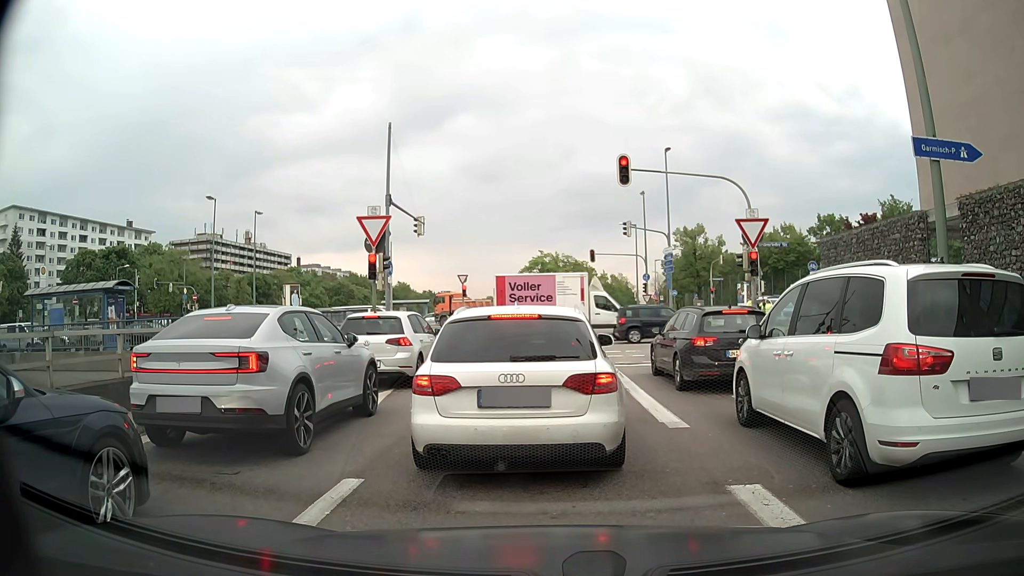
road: motorway_link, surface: asphalt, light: Day
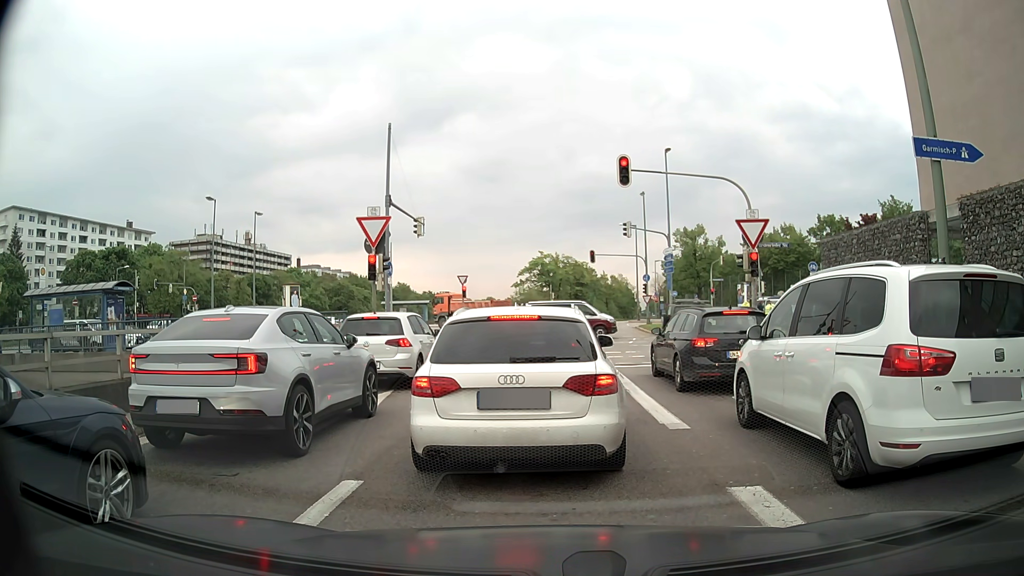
(0.0, +0.1) m; 0°
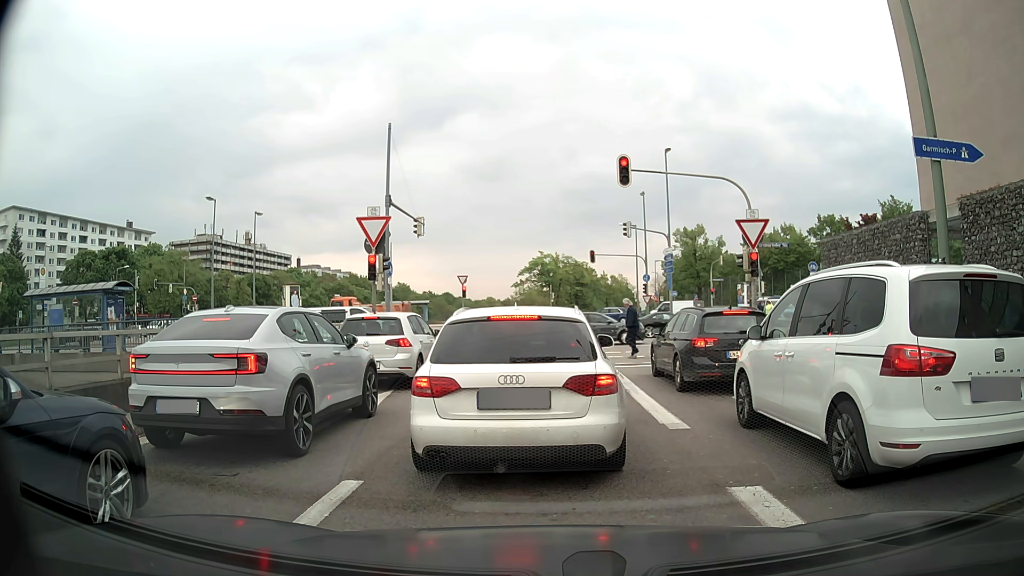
(0.0, 0.0) m; 0°
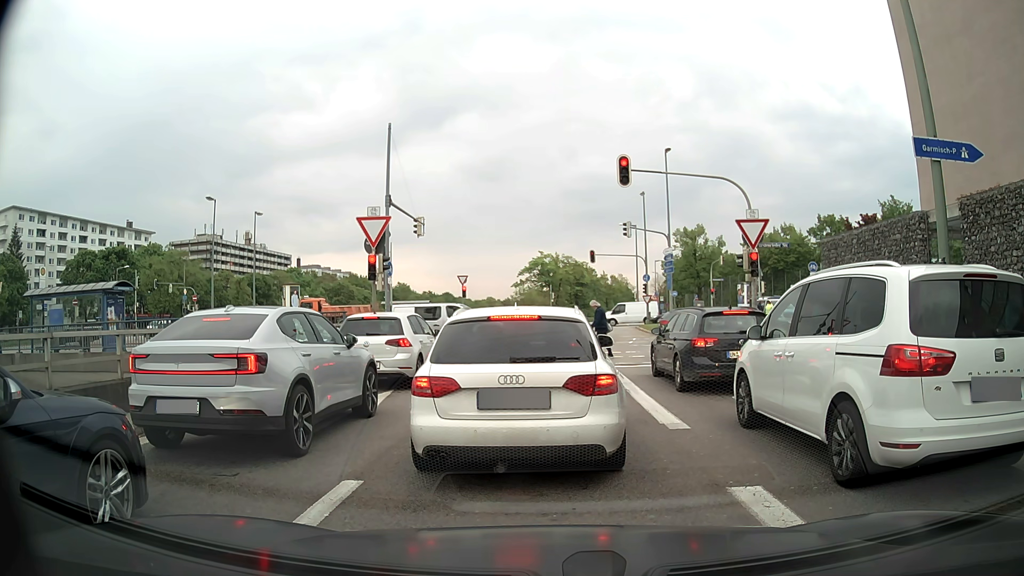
(0.0, 0.0) m; 0°
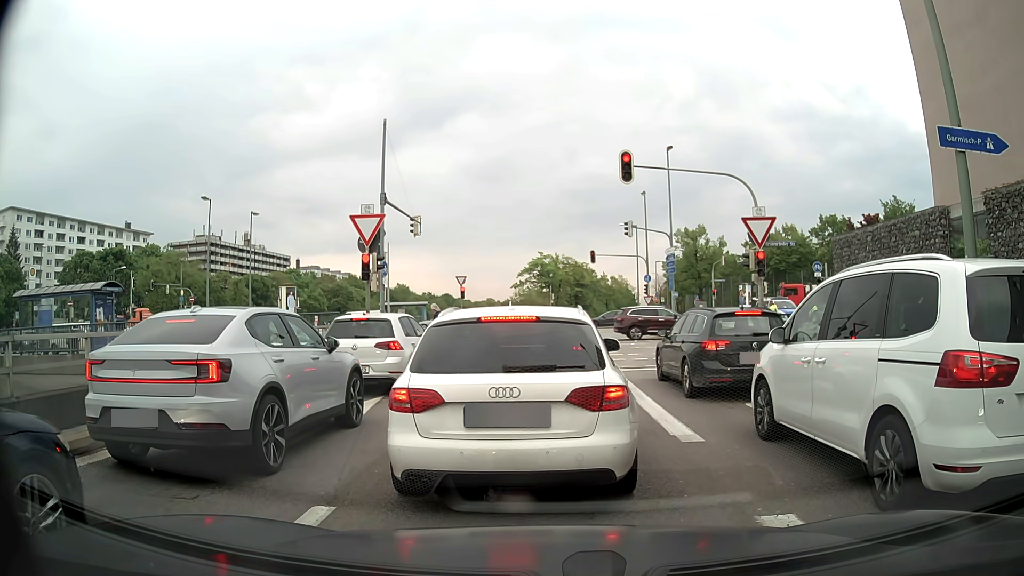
(0.0, +0.7) m; 0°
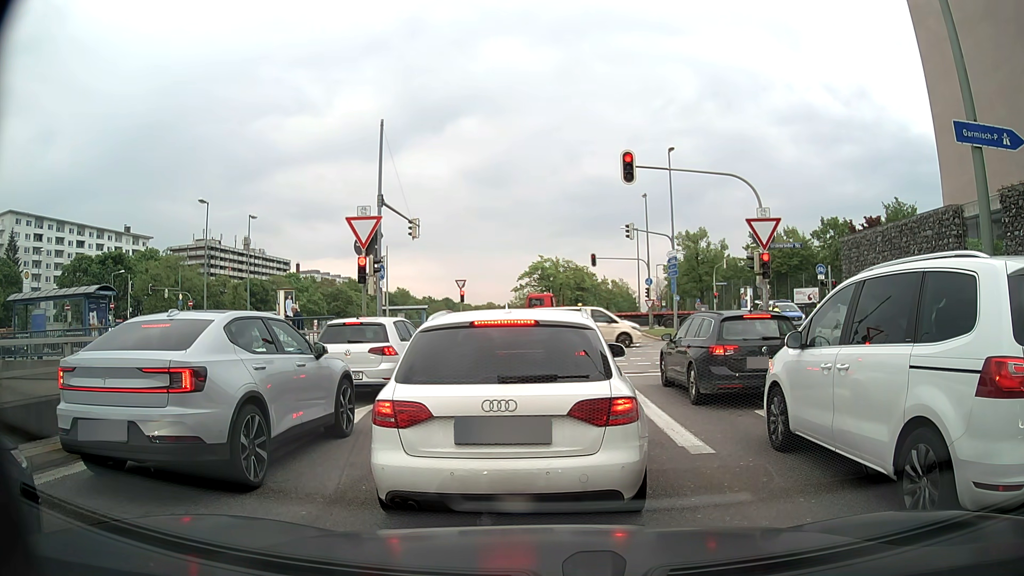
(0.0, +0.5) m; 0°
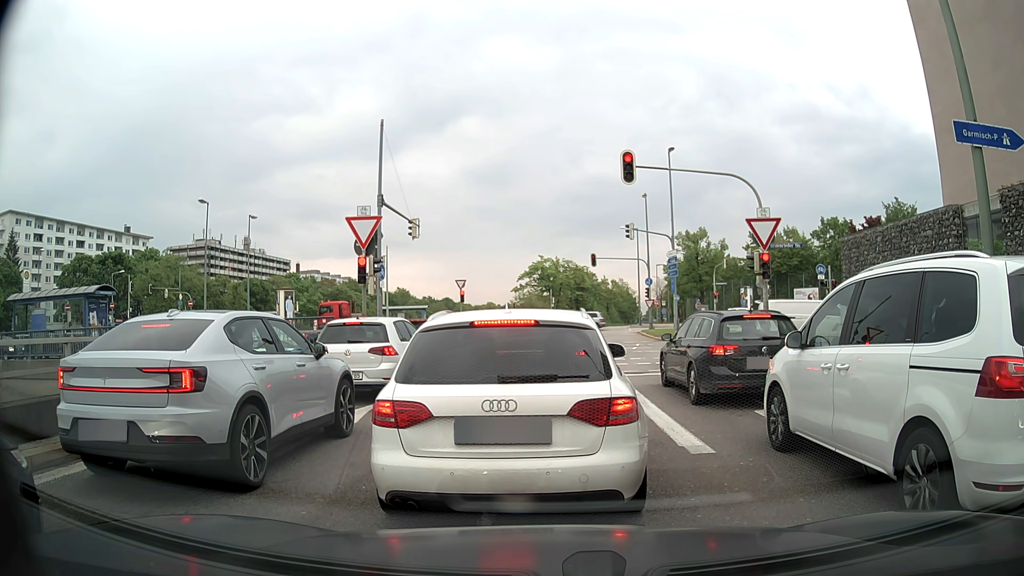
(0.0, 0.0) m; 0°
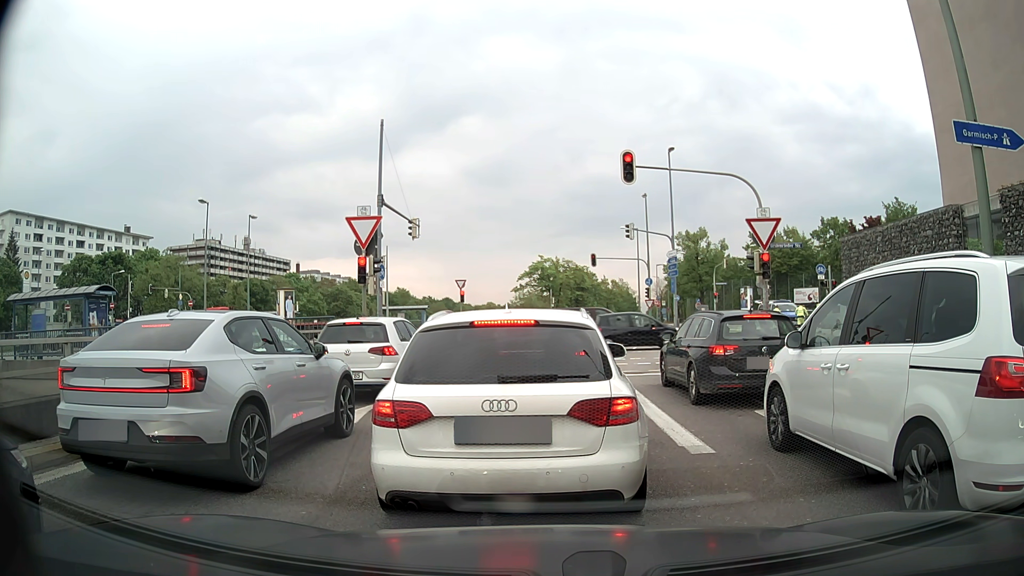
(0.0, 0.0) m; 0°
